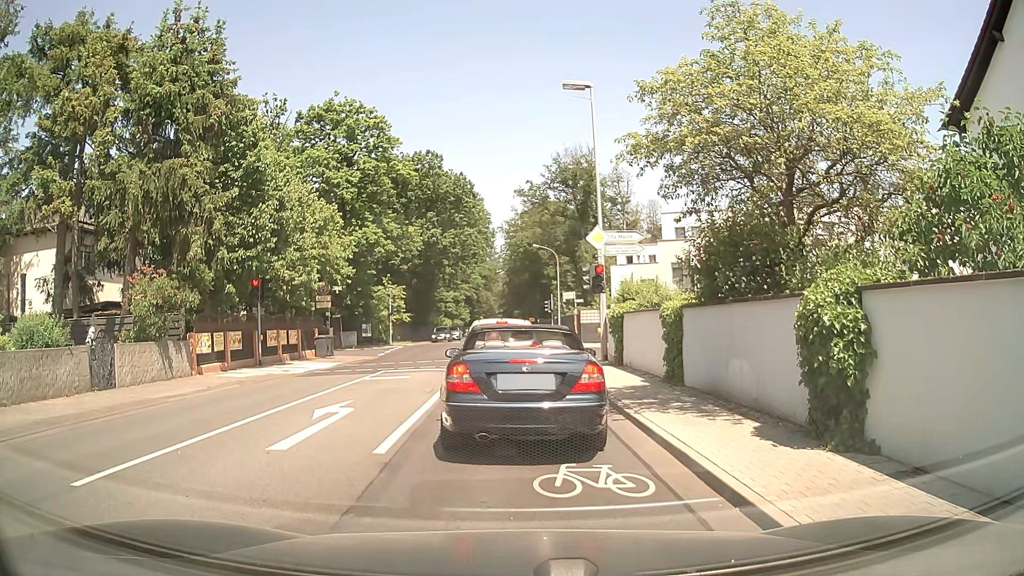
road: secondary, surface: asphalt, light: Day
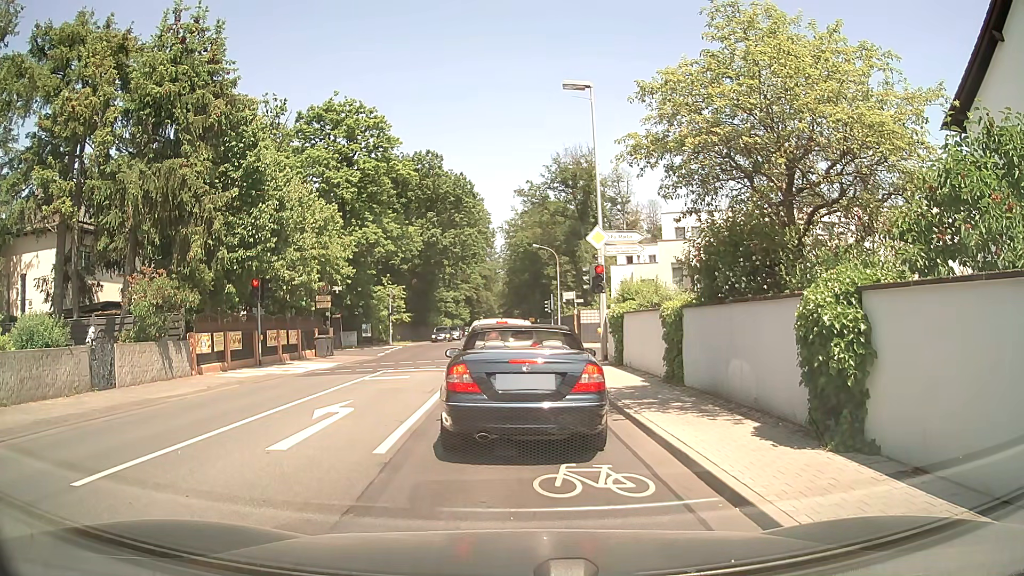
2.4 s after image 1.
(0.0, 0.0) m; 0°
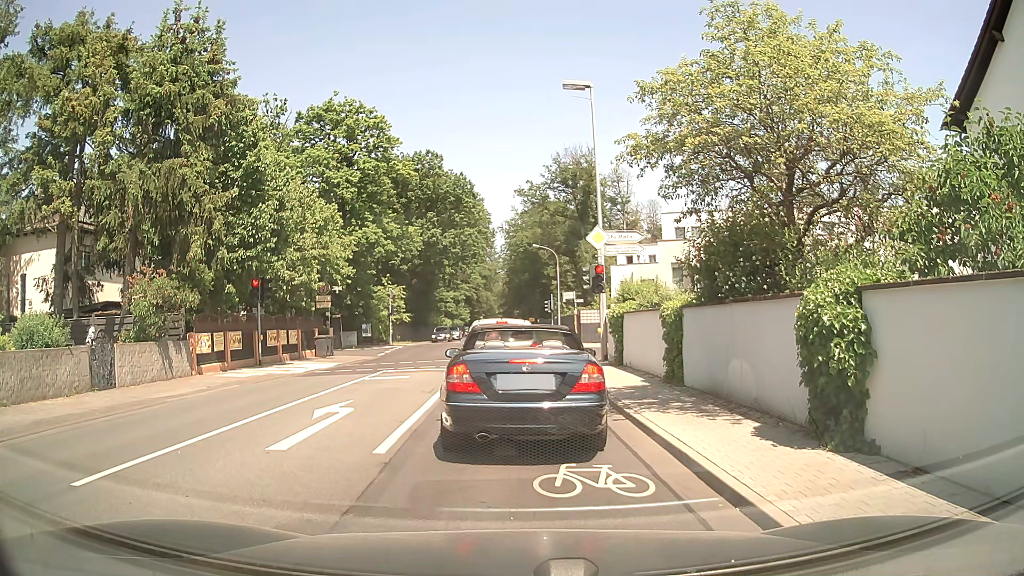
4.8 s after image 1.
(0.0, 0.0) m; 0°
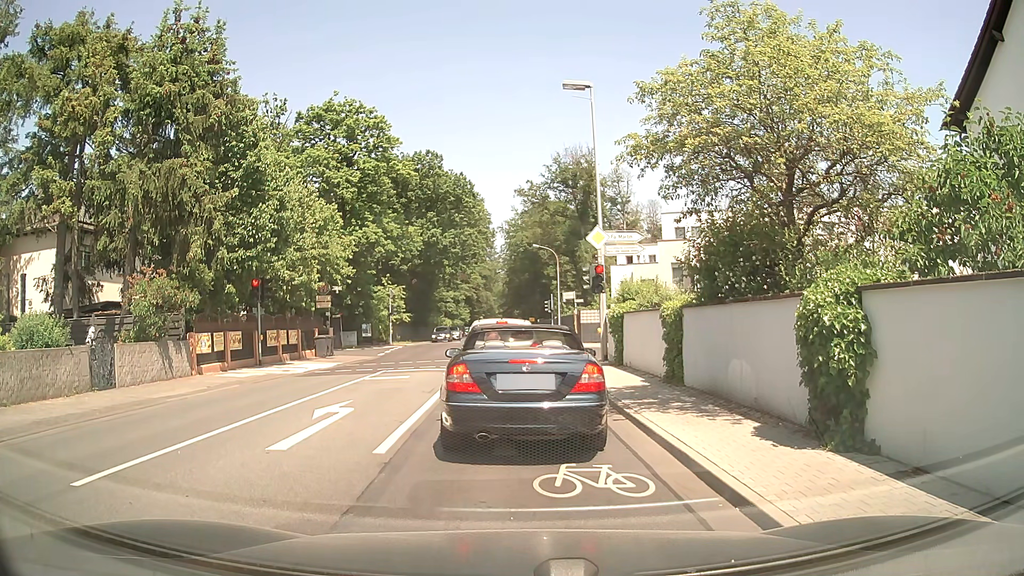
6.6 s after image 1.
(0.0, 0.0) m; 0°
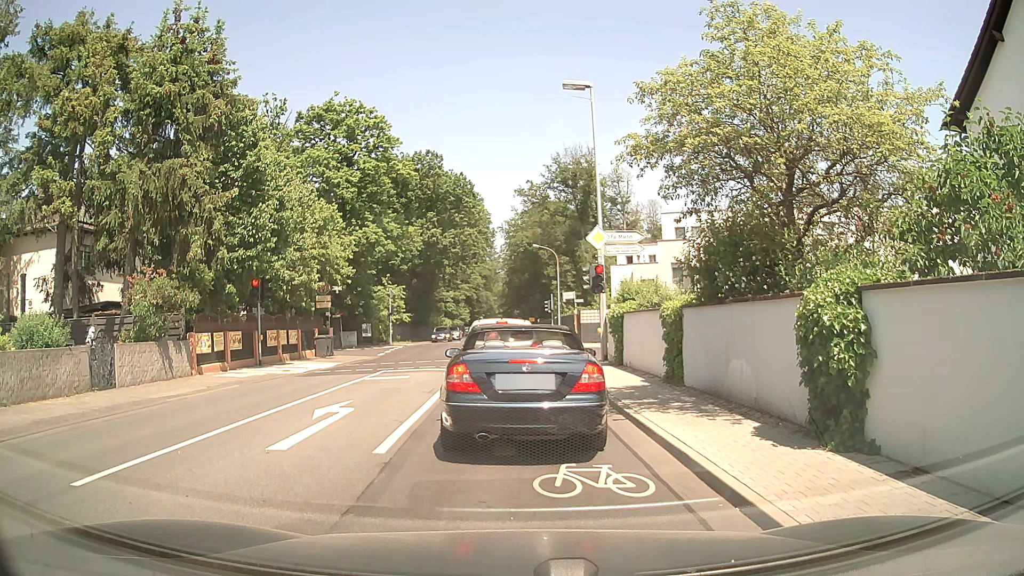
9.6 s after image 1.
(0.0, 0.0) m; 0°
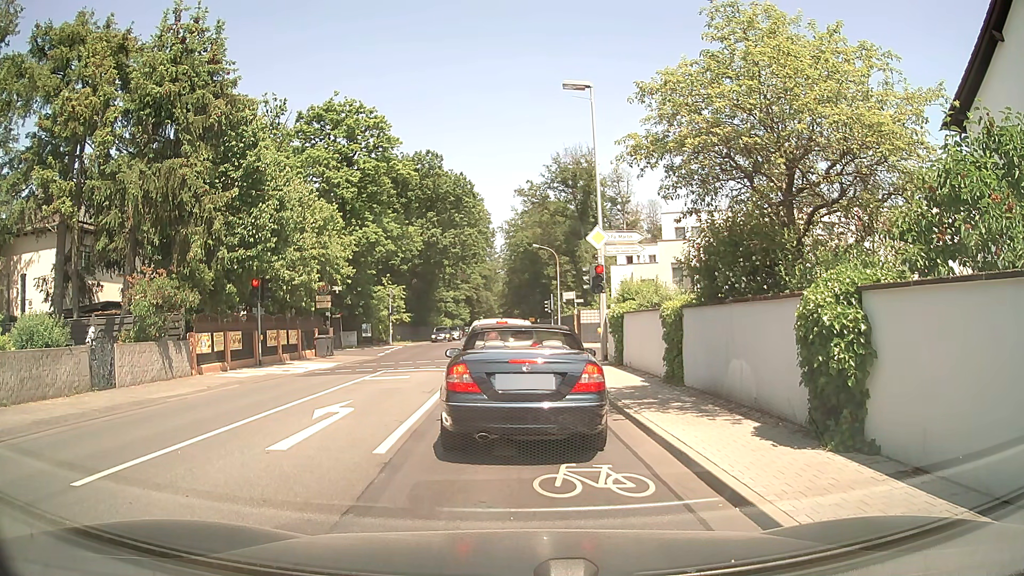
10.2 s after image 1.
(0.0, 0.0) m; 0°
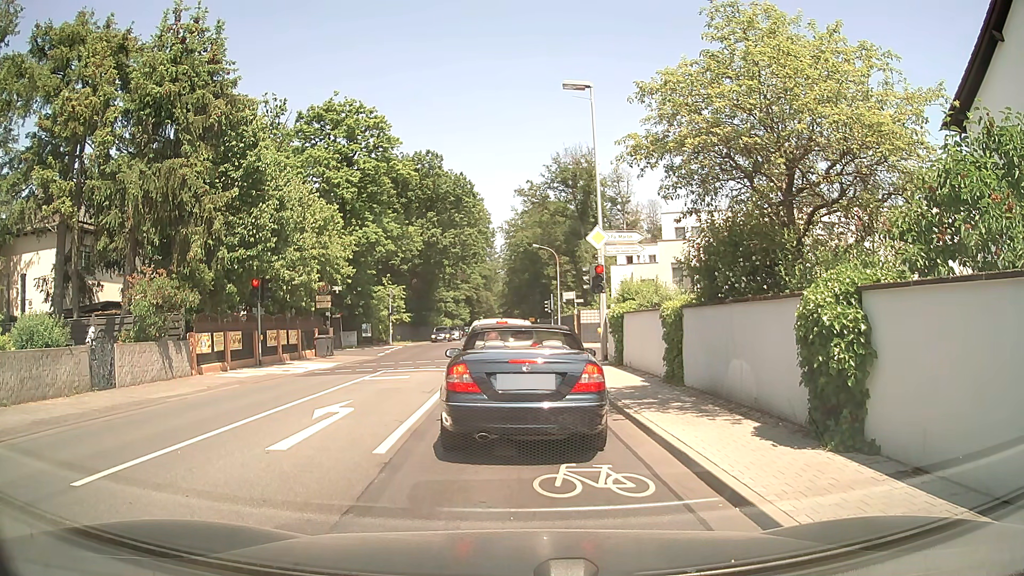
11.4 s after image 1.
(0.0, 0.0) m; 0°
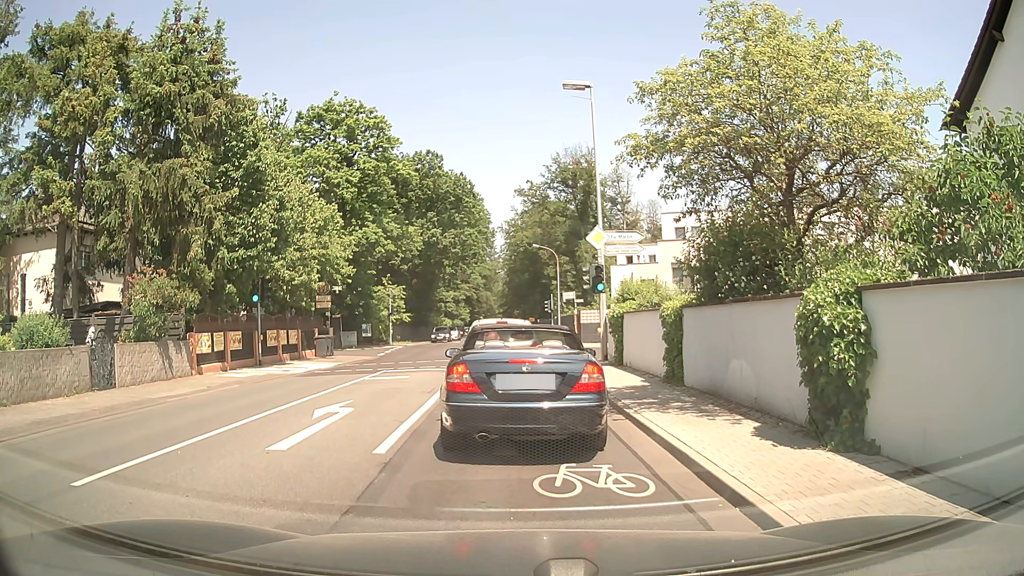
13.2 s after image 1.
(0.0, 0.0) m; 0°
(0, +10) (0, +20) (0, +30) (0, +40) (0, +50) (0, +60) (0, +70) (0, +80) (0, +90) (0, +100) m
